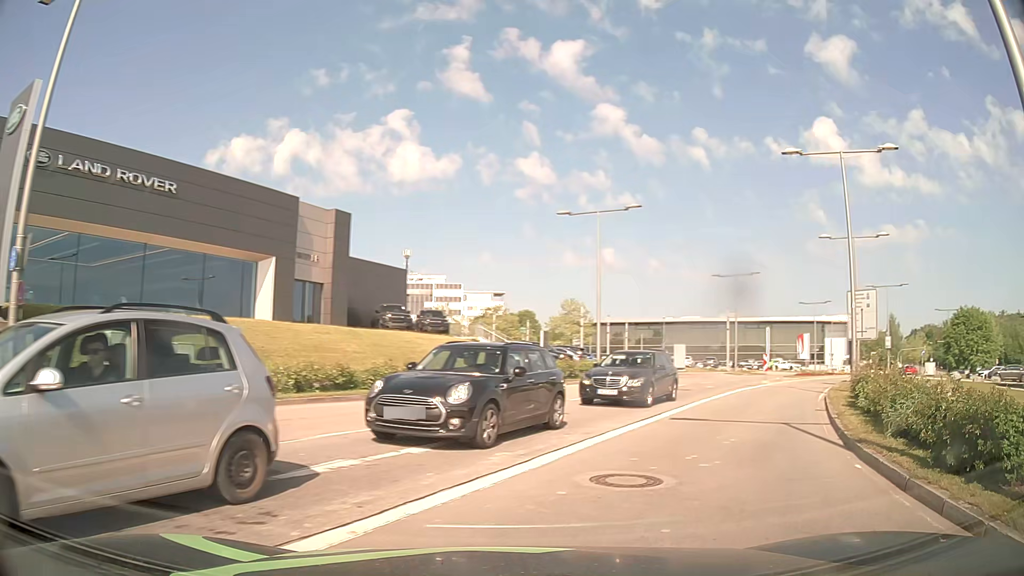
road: secondary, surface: asphalt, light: Day
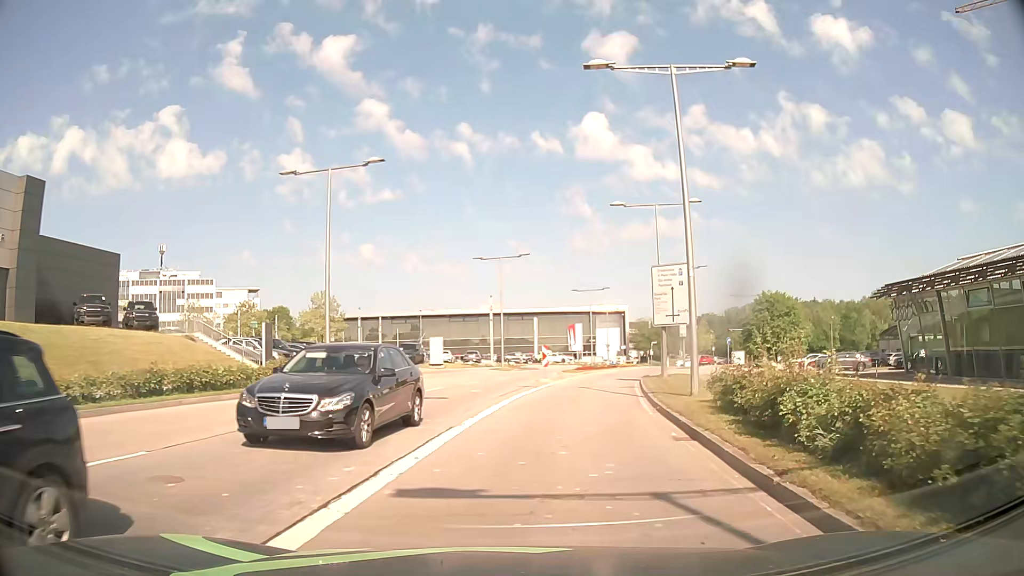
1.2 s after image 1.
(+1.9, +8.1) m; +22°
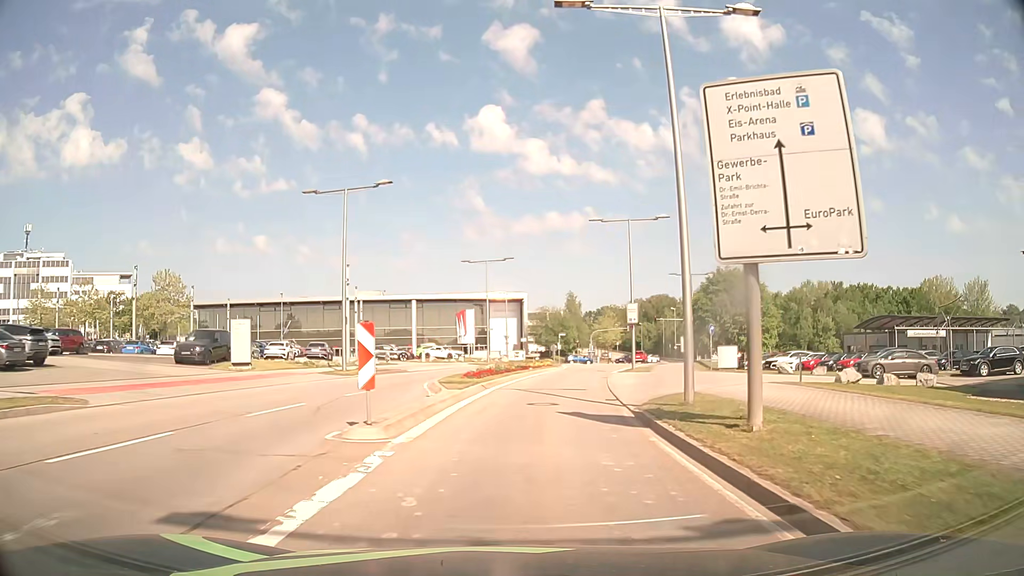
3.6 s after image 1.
(+1.9, +22.1) m; +9°
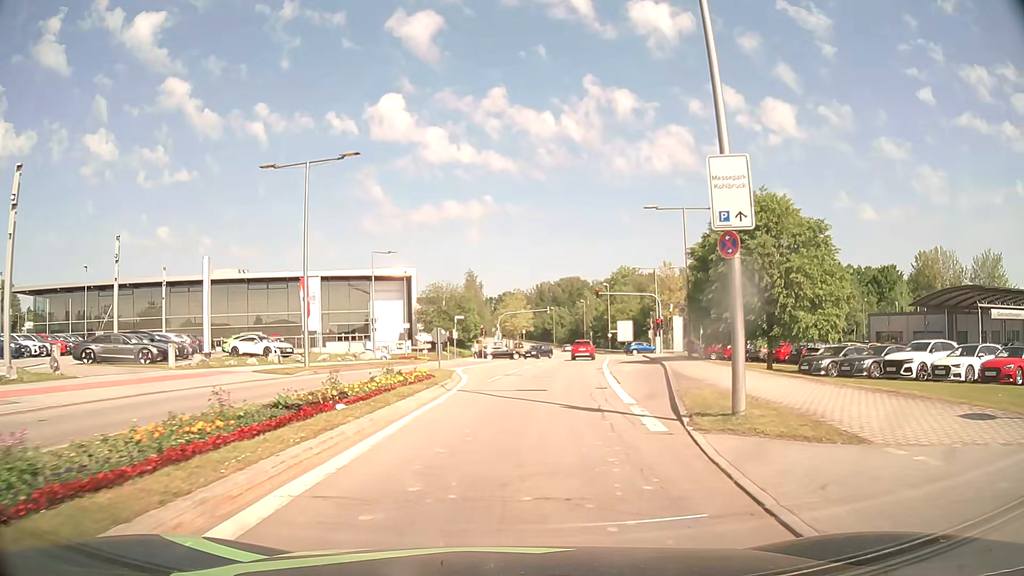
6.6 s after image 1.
(+2.6, +30.2) m; +9°
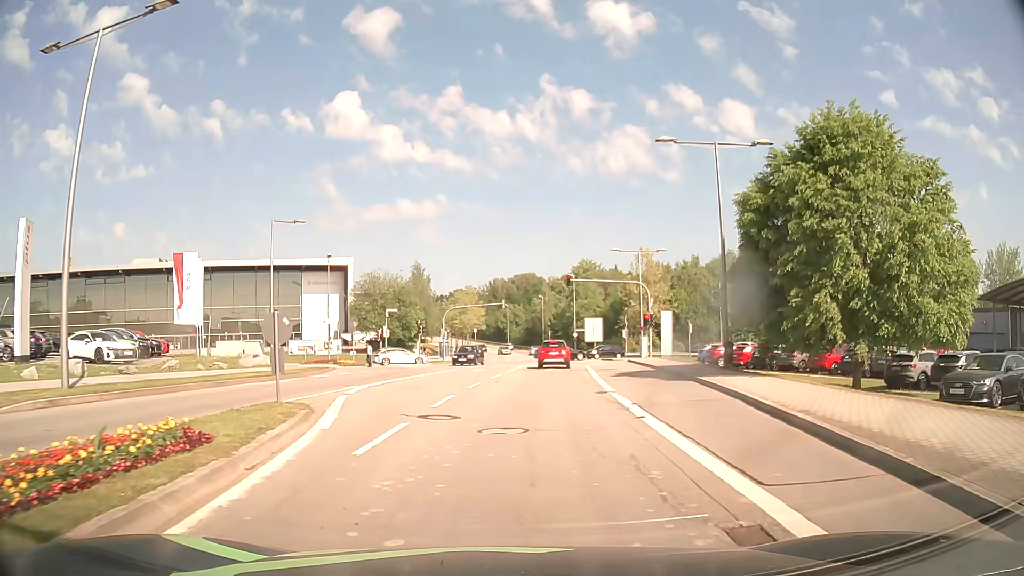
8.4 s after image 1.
(+0.5, +14.4) m; +3°
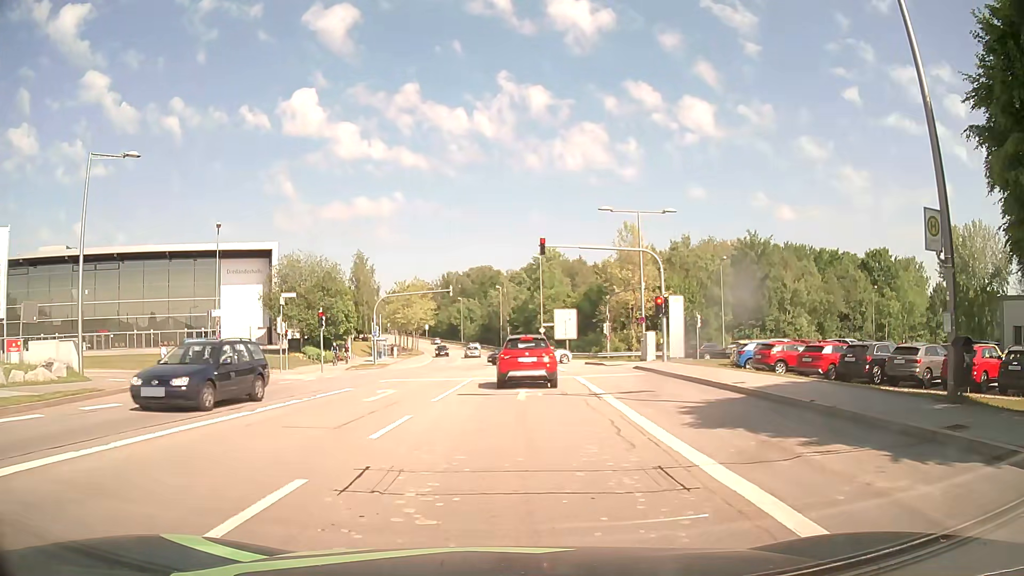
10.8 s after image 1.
(+0.7, +16.4) m; +4°
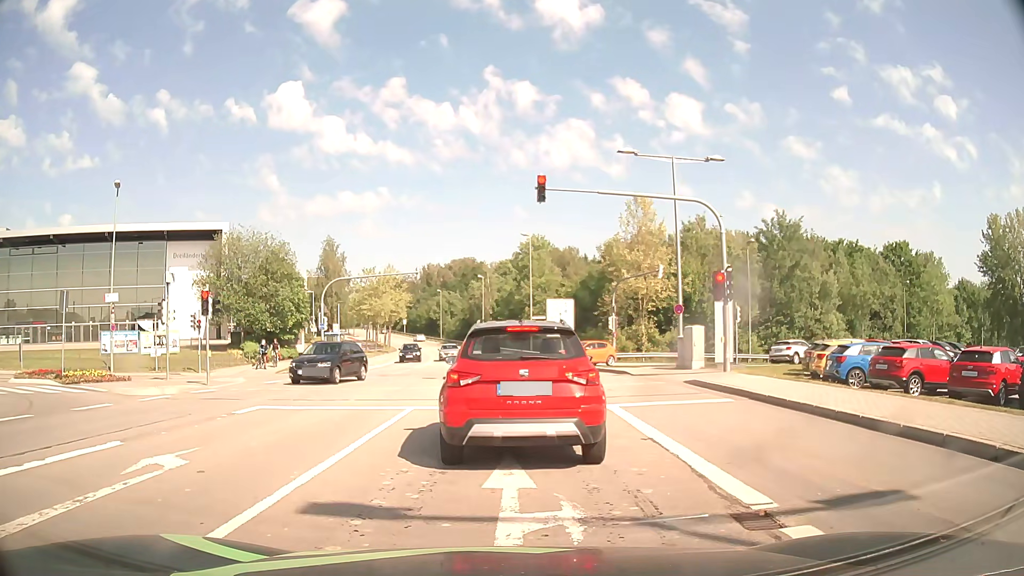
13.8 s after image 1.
(+0.2, +11.6) m; +1°
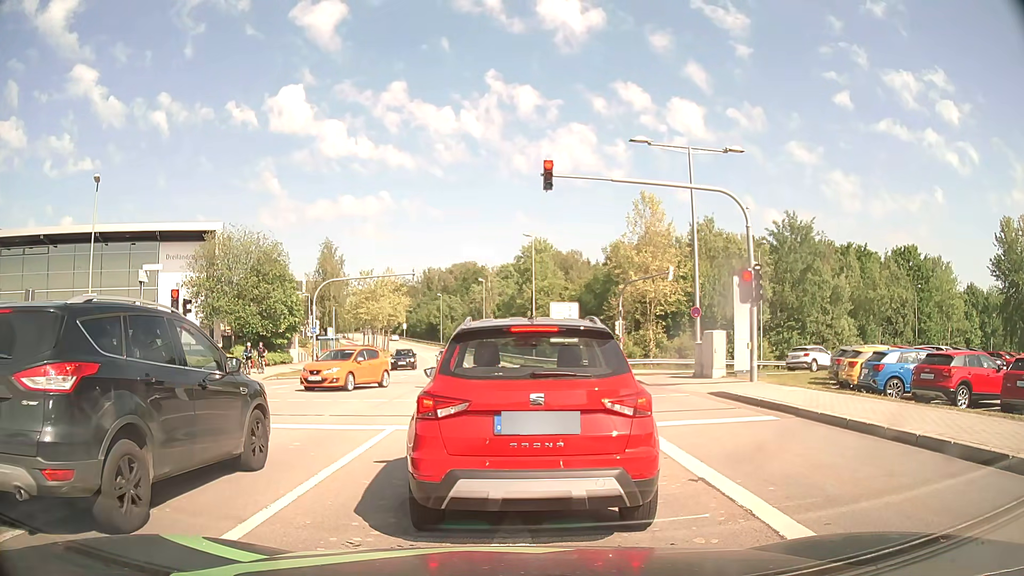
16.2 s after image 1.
(0.0, +2.2) m; 0°
(0, +10) (0, +20) (0, +30) (0, +40) (0, +50) (-1, +60) (-2, +70) (-3, +80) (-5, +90) (-7, +100) m
